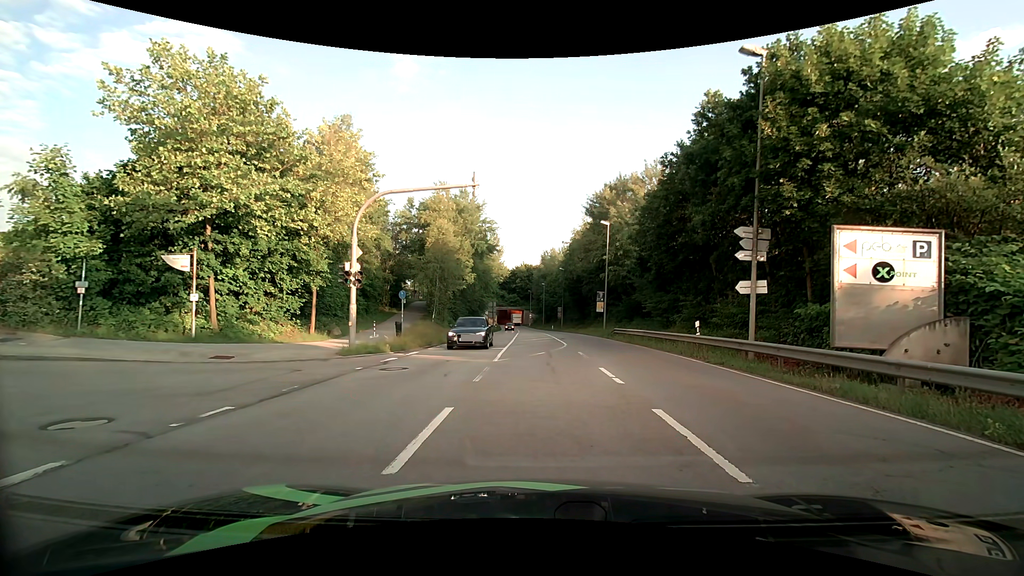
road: secondary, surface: asphalt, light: Day
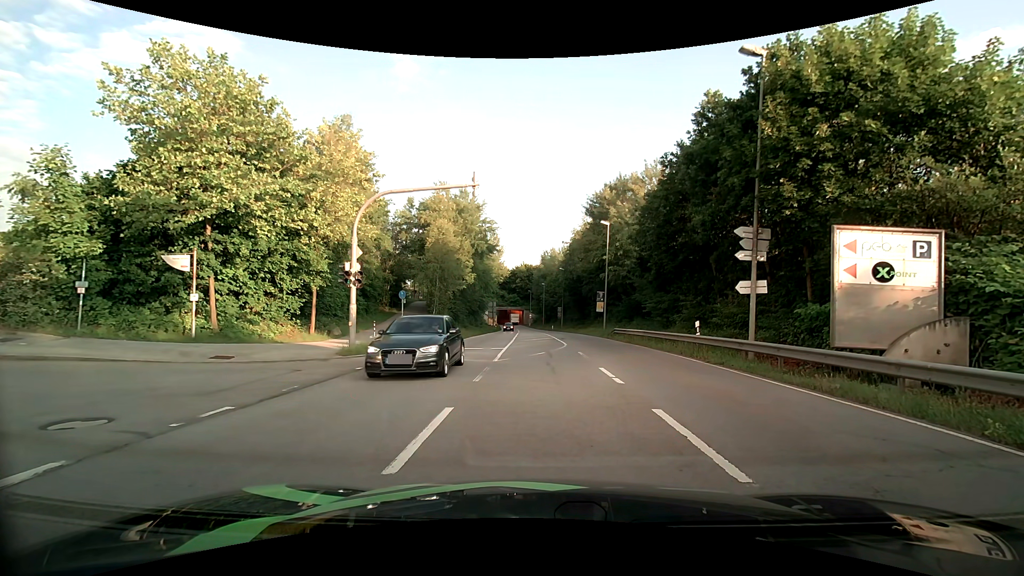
(0.0, 0.0) m; 0°
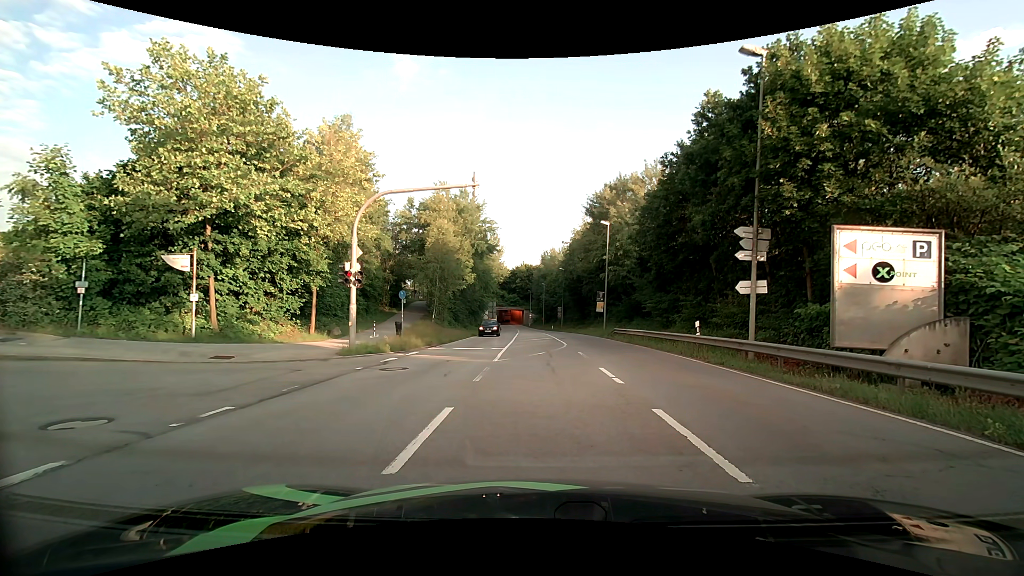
(0.0, 0.0) m; 0°
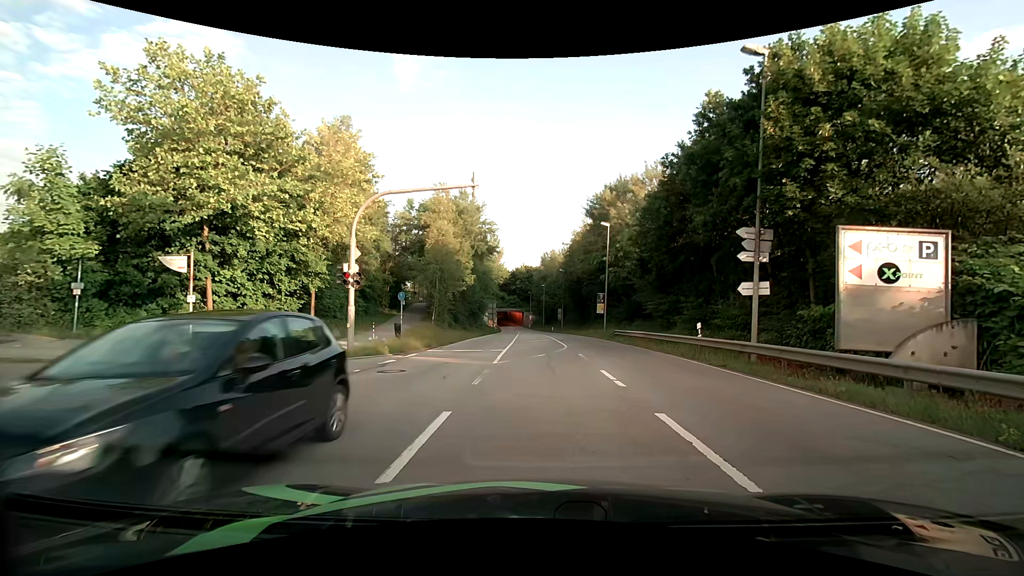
(0.0, +0.1) m; 0°
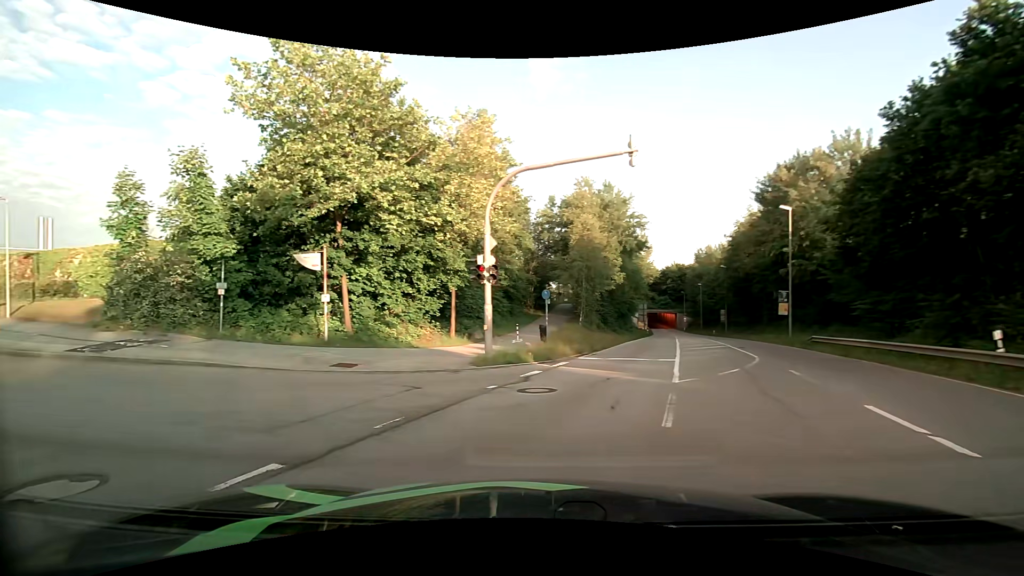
(-0.4, +3.9) m; -16°
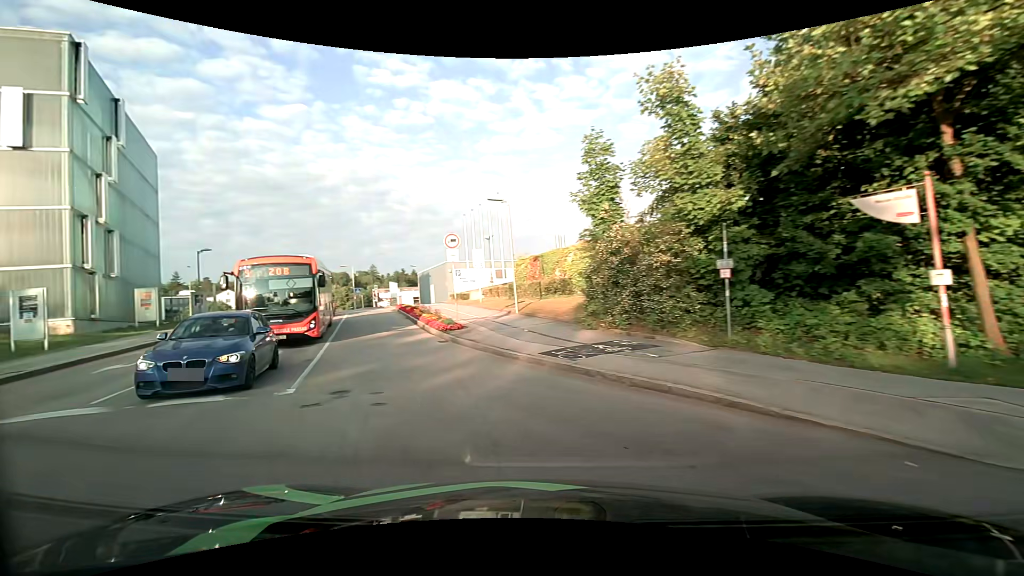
(-3.6, +7.4) m; -52°
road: residential
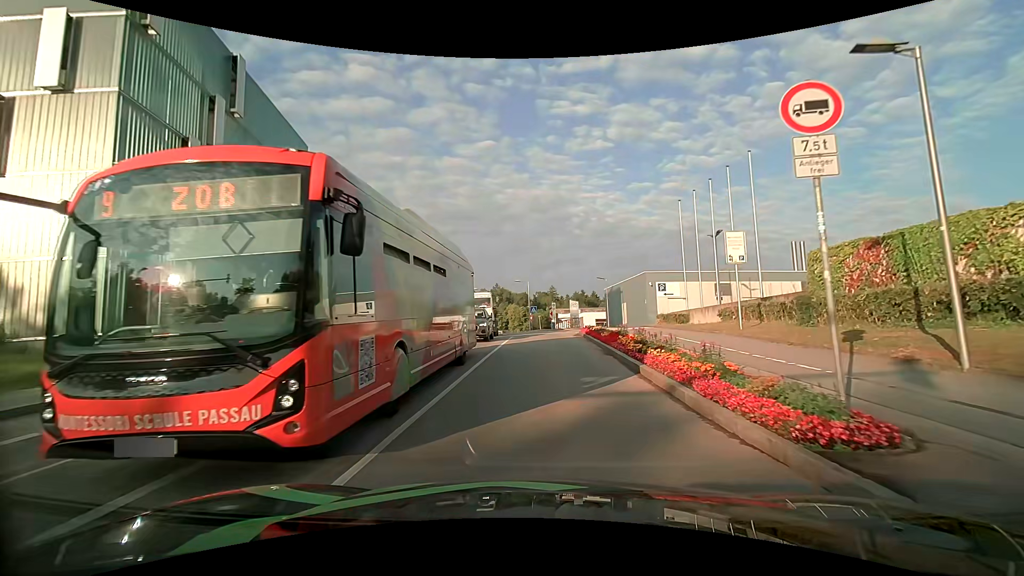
(-3.4, +13.1) m; -20°
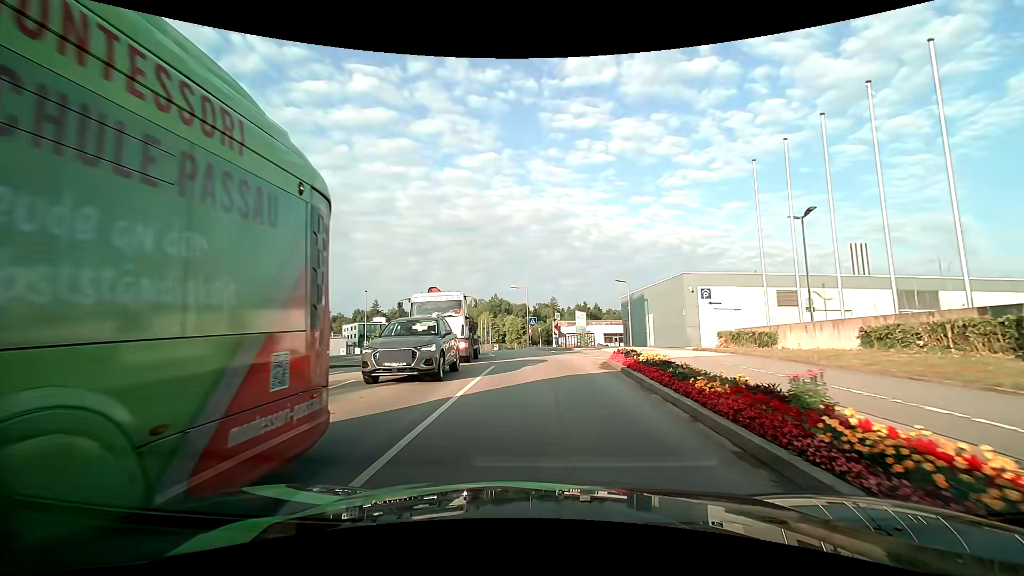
(-0.1, +11.1) m; -1°
(0, +10) (0, +20) (-1, +30) (-2, +40) (-3, +50) (-5, +60) (-6, +70) (-8, +79) (-11, +89) (-14, +99) m
